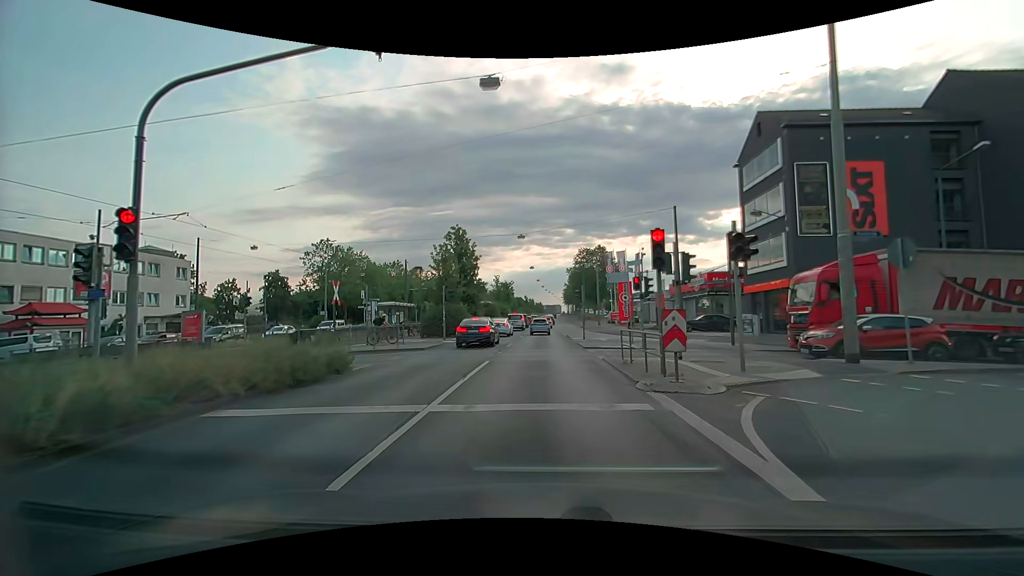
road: primary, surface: asphalt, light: Day
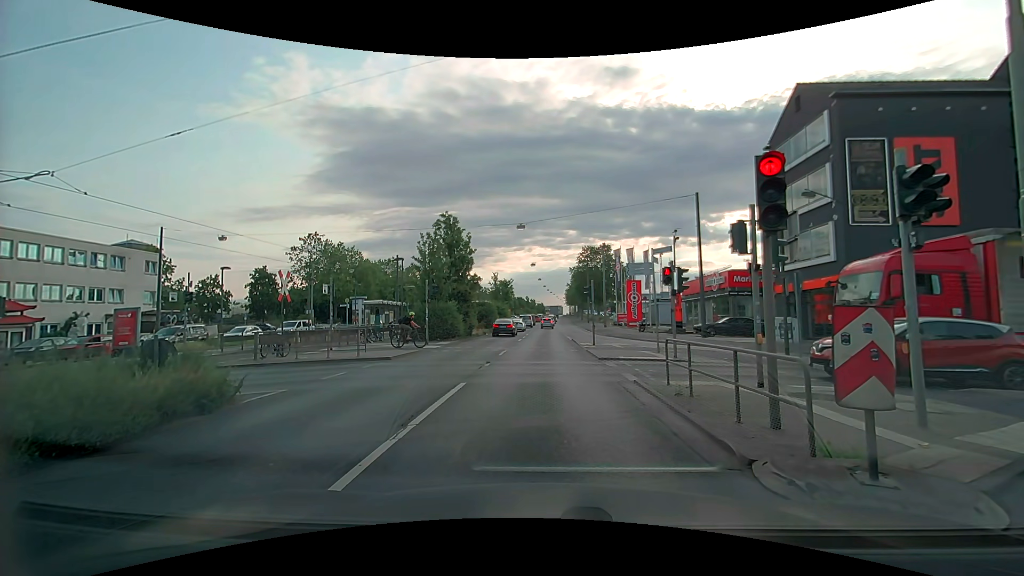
(0.0, +4.8) m; 0°
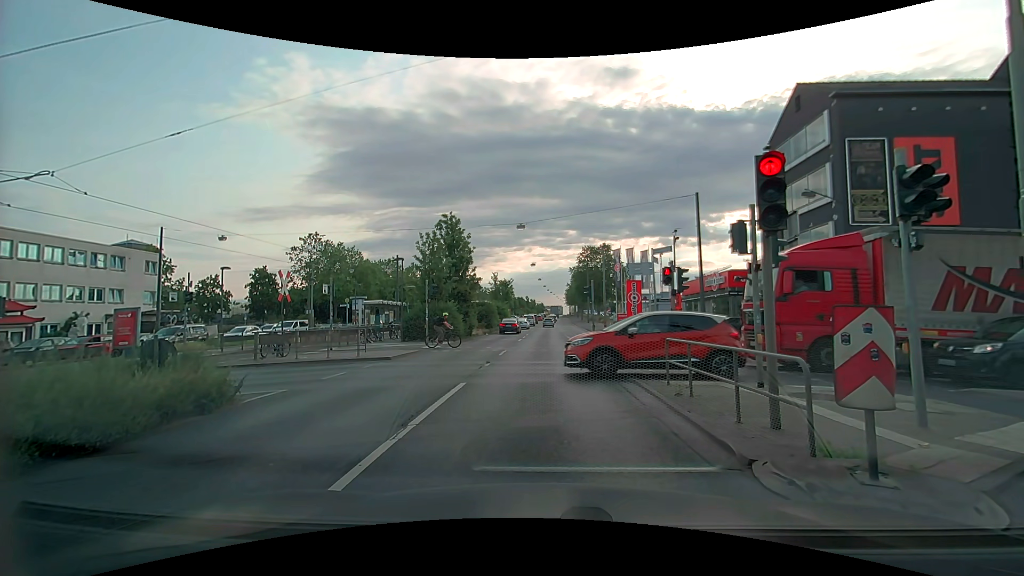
(0.0, 0.0) m; 0°
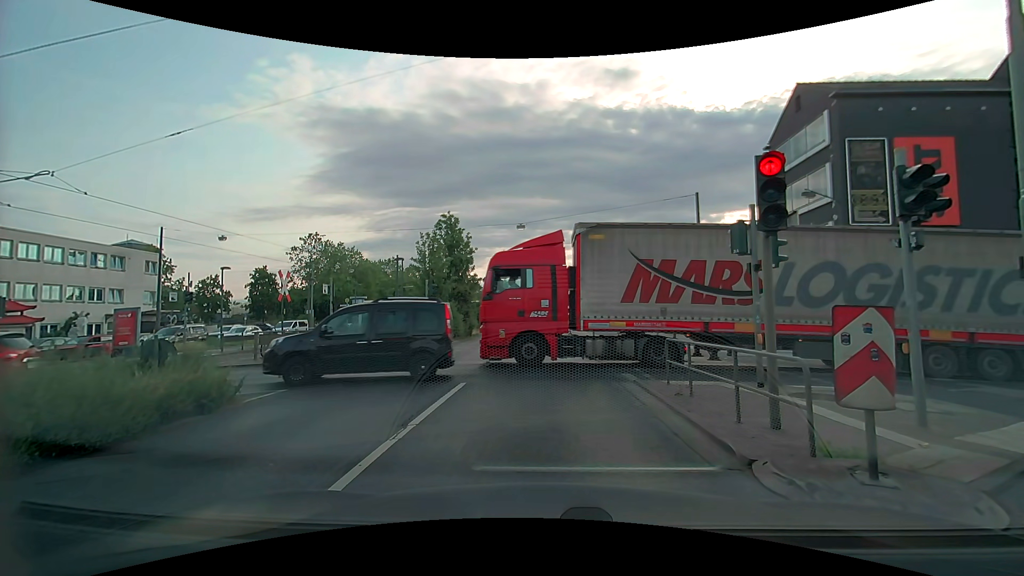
(0.0, 0.0) m; 0°
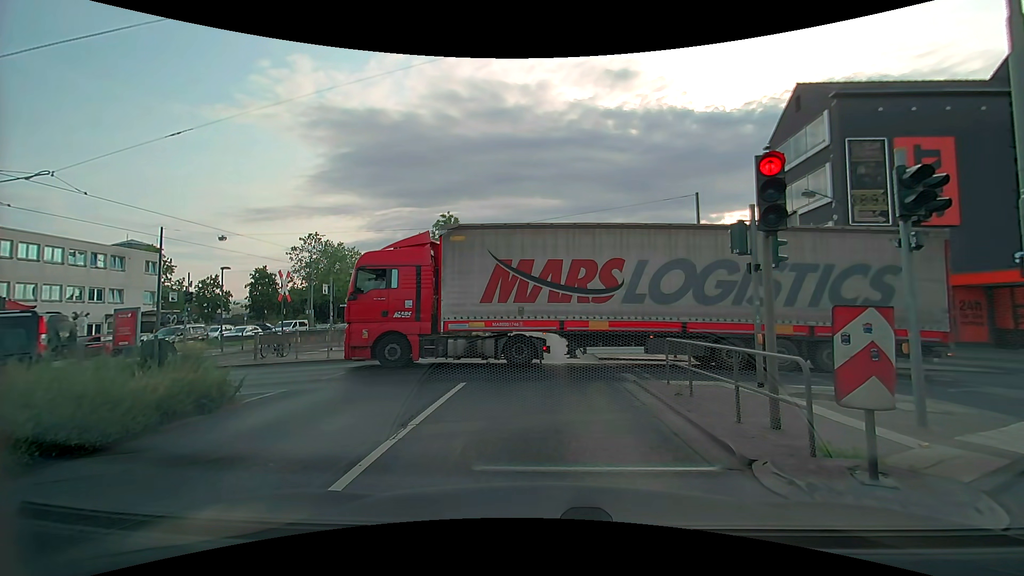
(0.0, 0.0) m; 0°
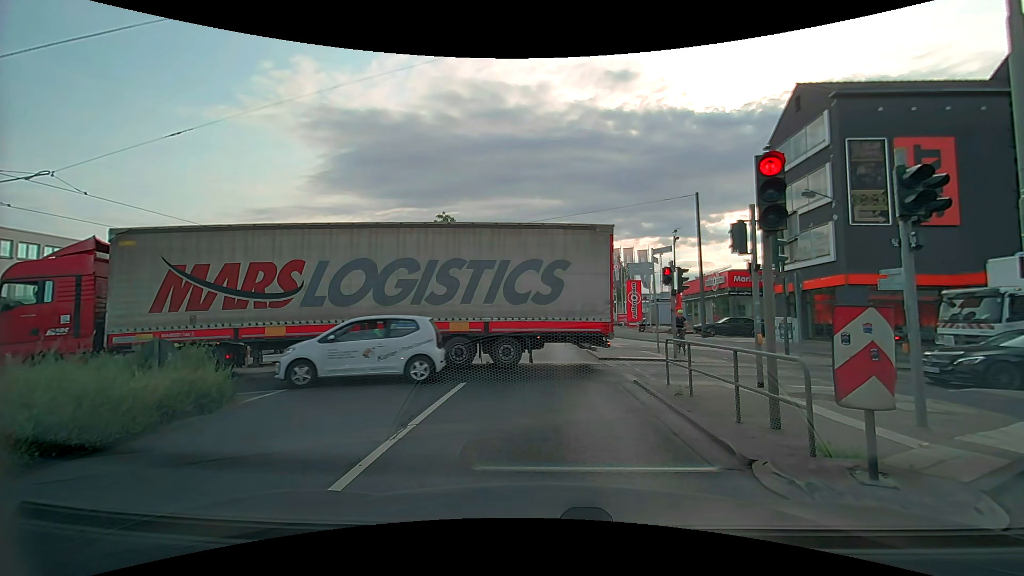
(0.0, 0.0) m; 0°
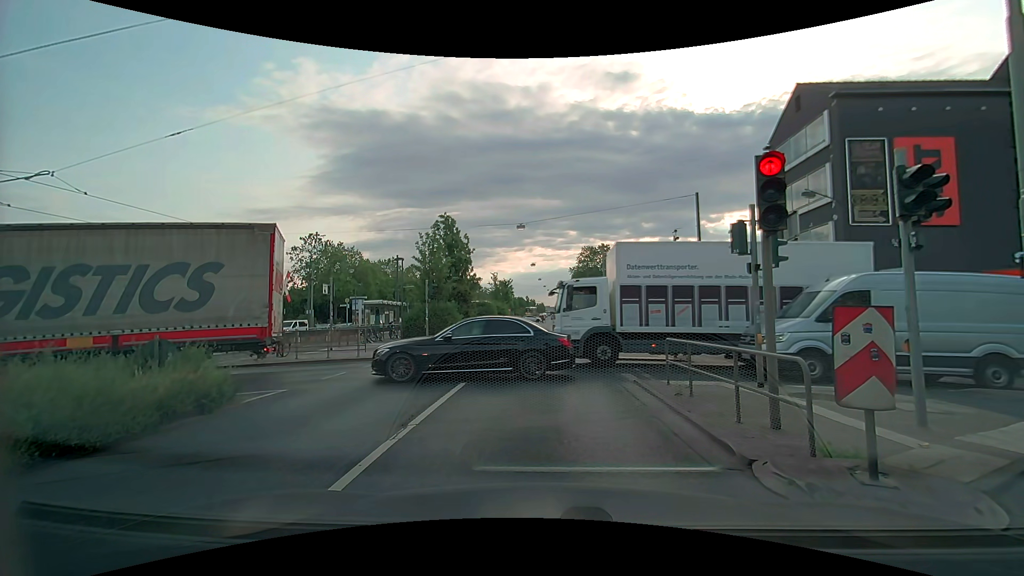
(0.0, 0.0) m; 0°
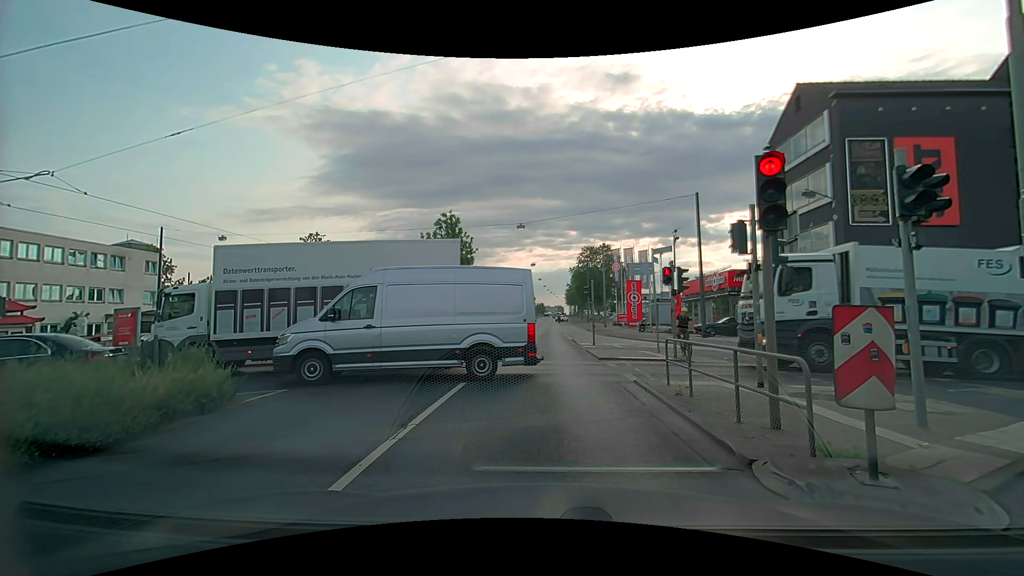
(0.0, 0.0) m; 0°
